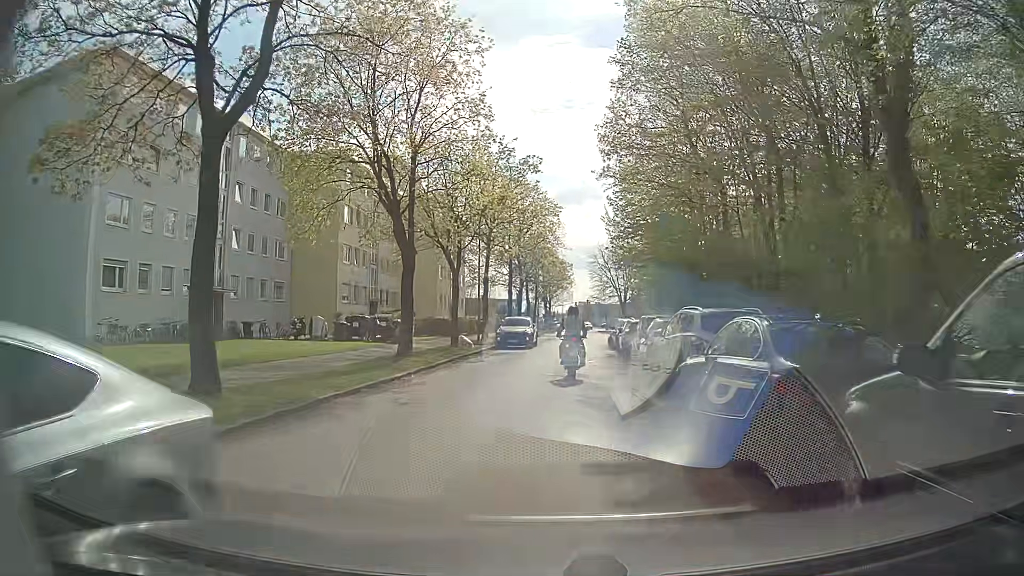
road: residential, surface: asphalt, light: Day
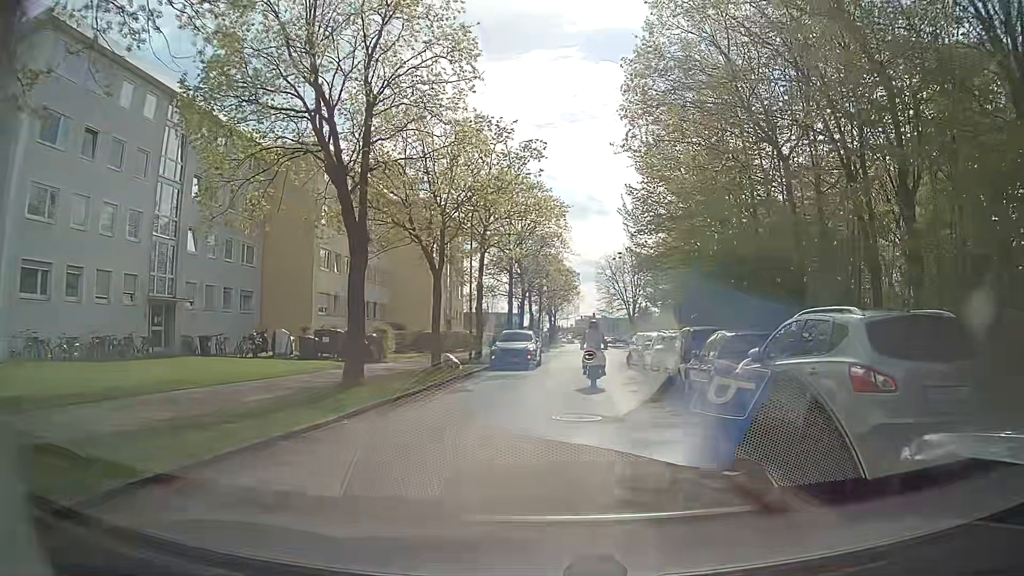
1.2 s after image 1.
(+0.2, +6.1) m; +1°
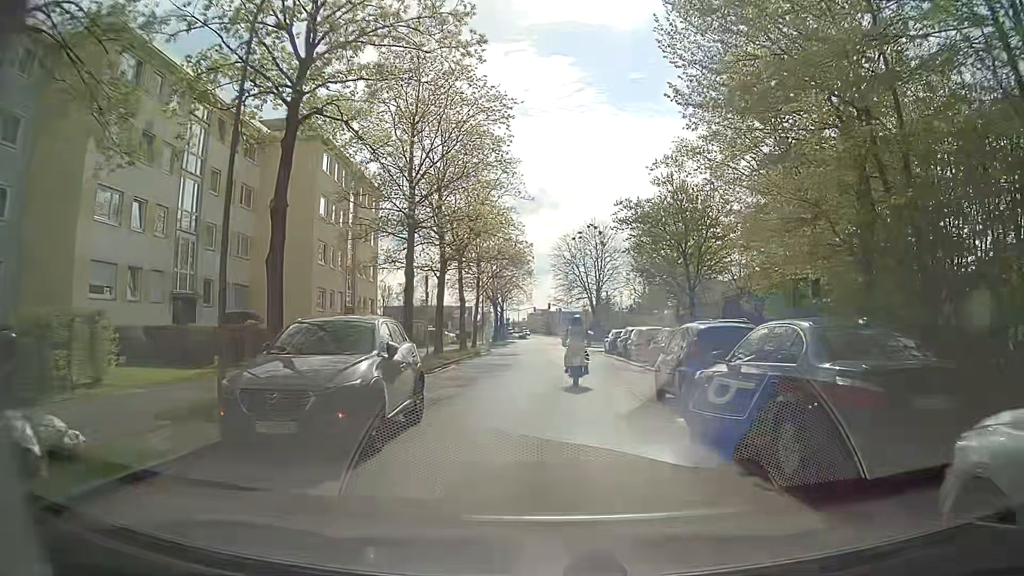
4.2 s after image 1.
(+0.8, +19.2) m; +4°
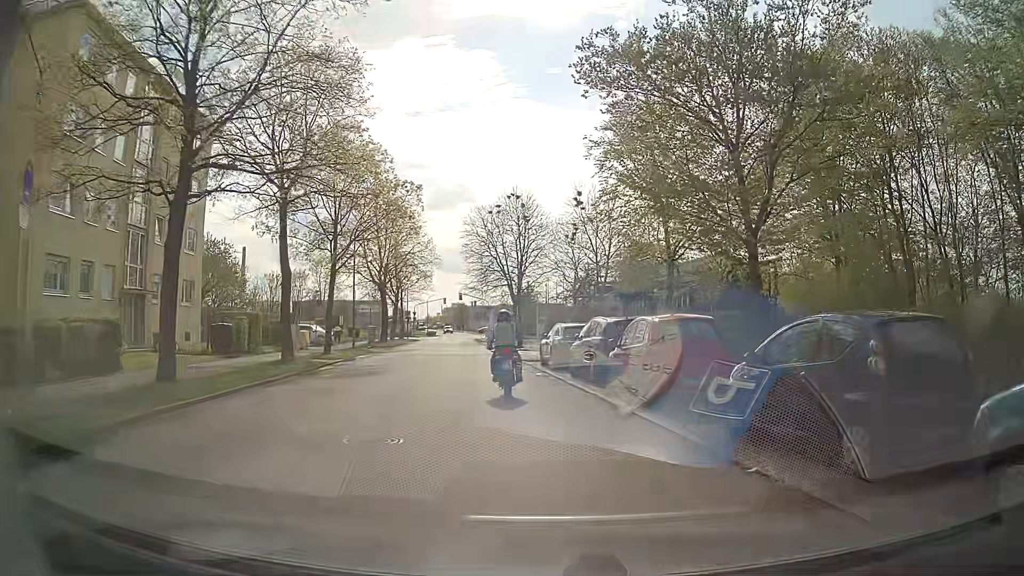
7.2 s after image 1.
(+0.8, +18.9) m; +8°
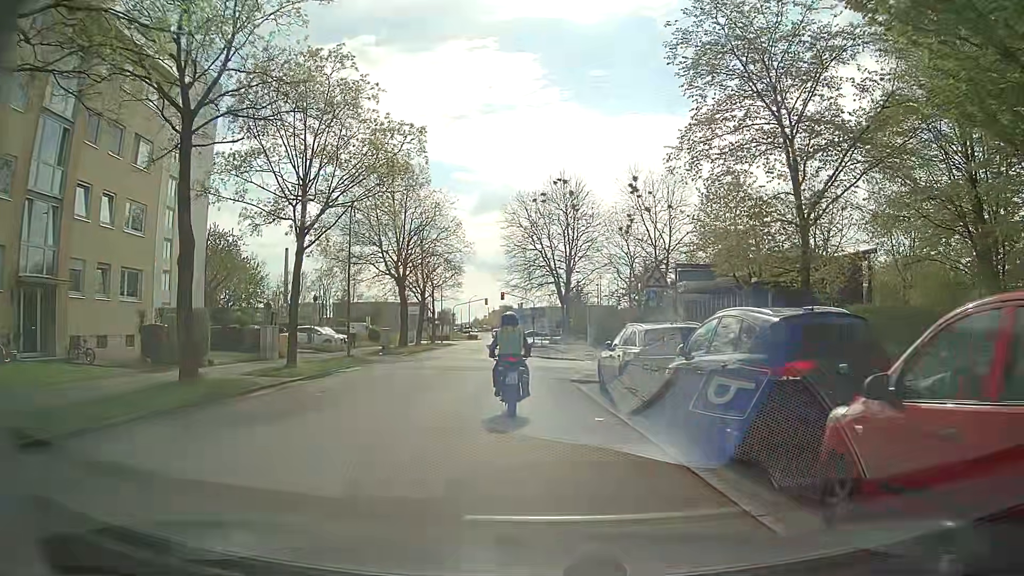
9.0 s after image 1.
(-0.3, +9.3) m; -4°
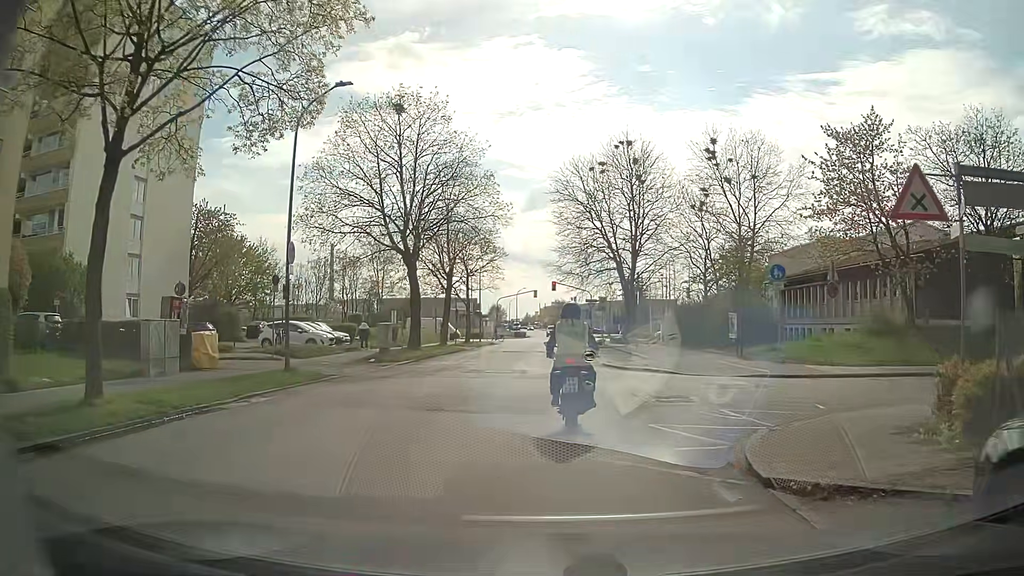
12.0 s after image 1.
(-0.7, +12.5) m; -4°
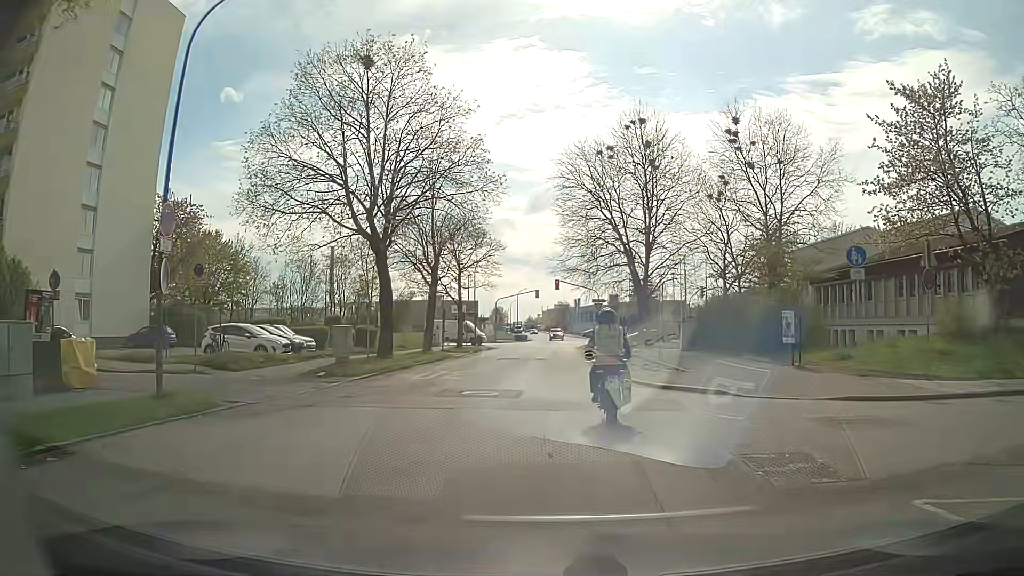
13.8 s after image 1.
(-0.1, +6.5) m; -1°
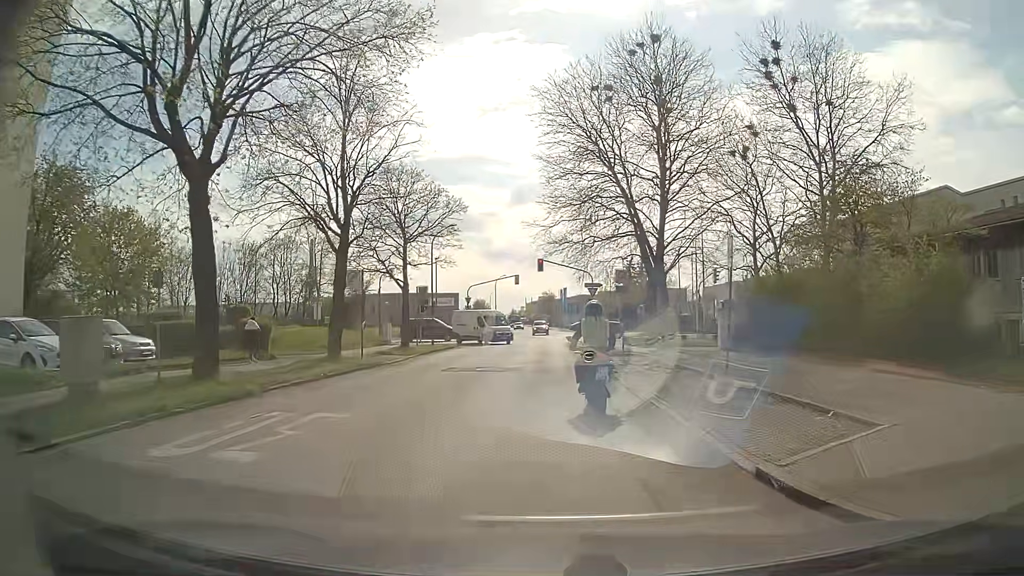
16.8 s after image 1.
(+0.2, +13.4) m; +2°
